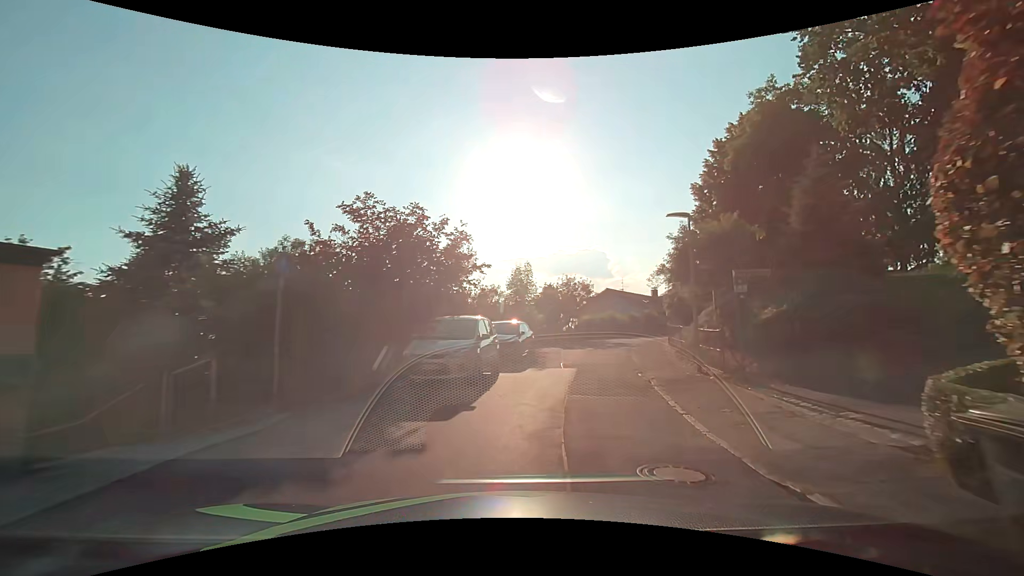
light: Day
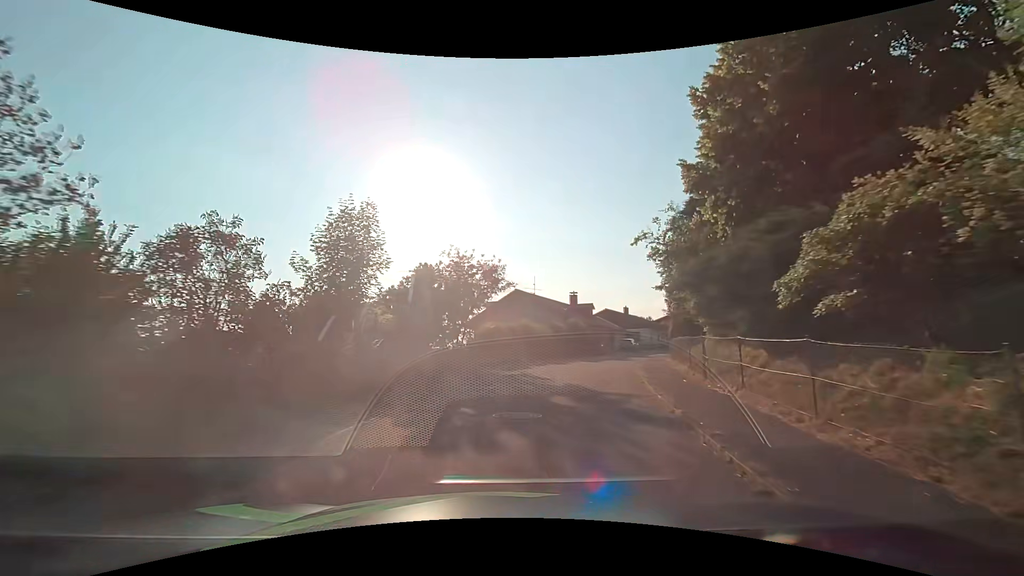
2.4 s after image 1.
(+2.5, +19.5) m; +11°
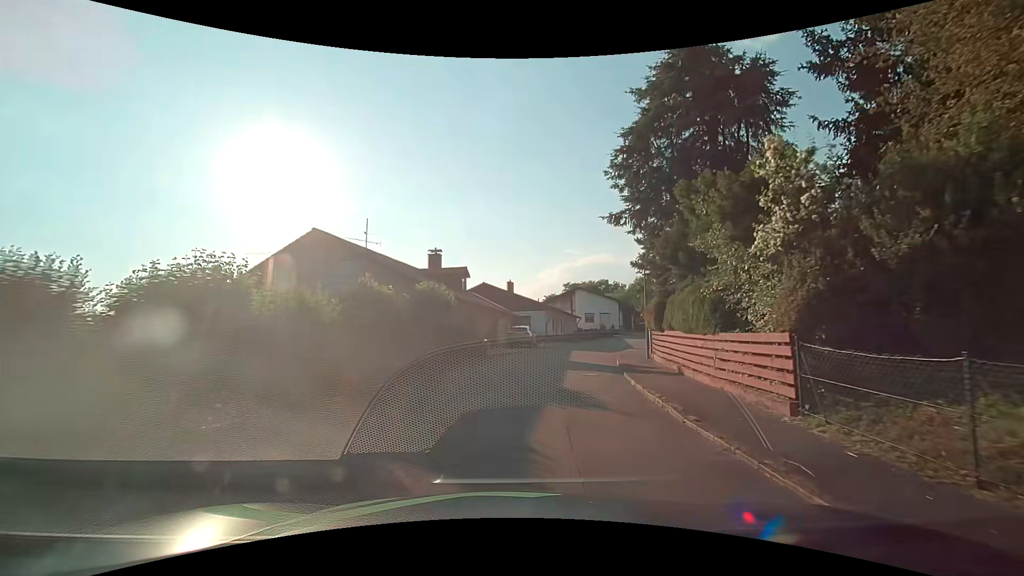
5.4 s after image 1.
(+3.5, +23.9) m; +16°
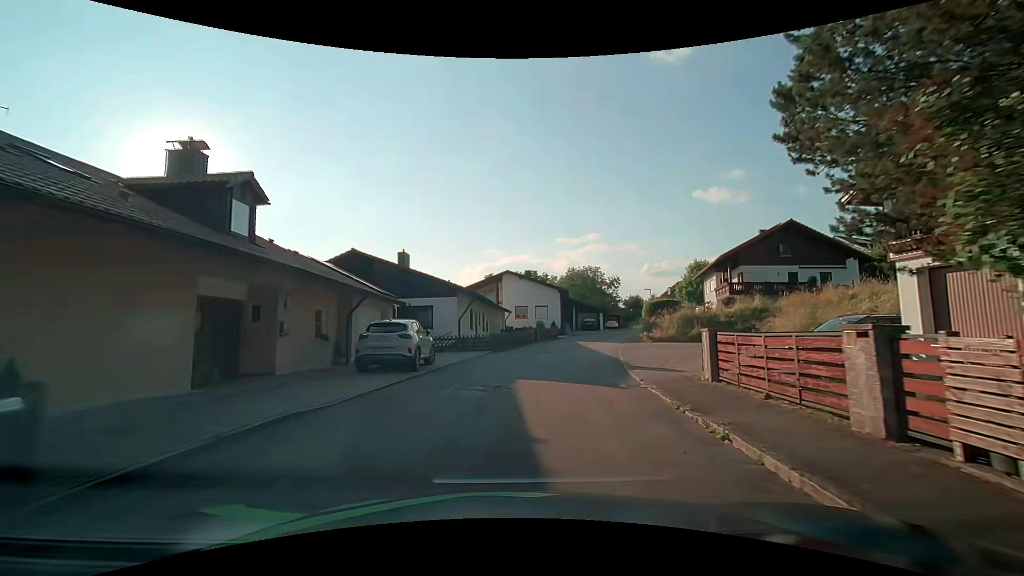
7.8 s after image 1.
(+1.5, +20.0) m; +8°
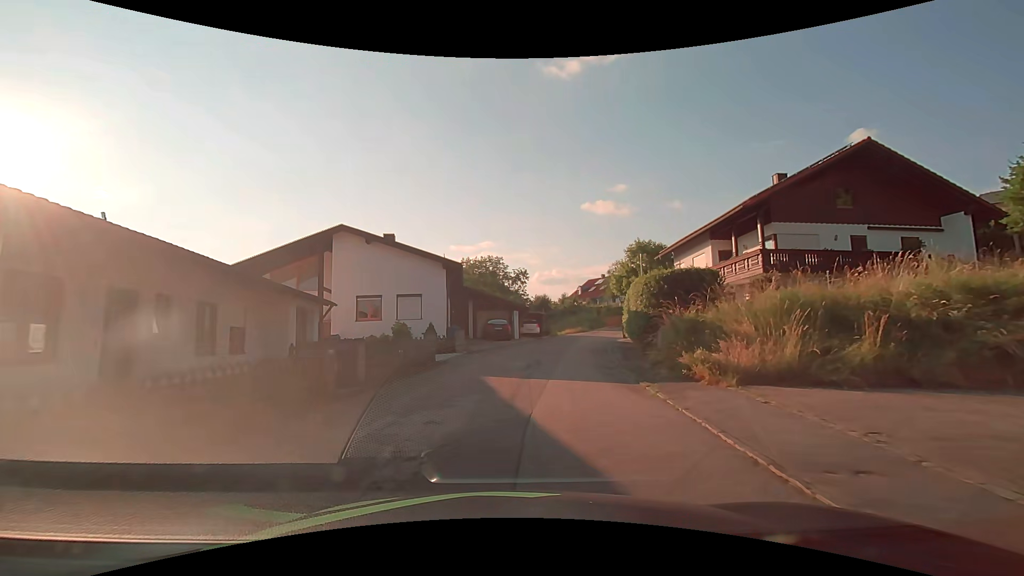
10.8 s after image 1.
(+2.8, +25.2) m; +13°
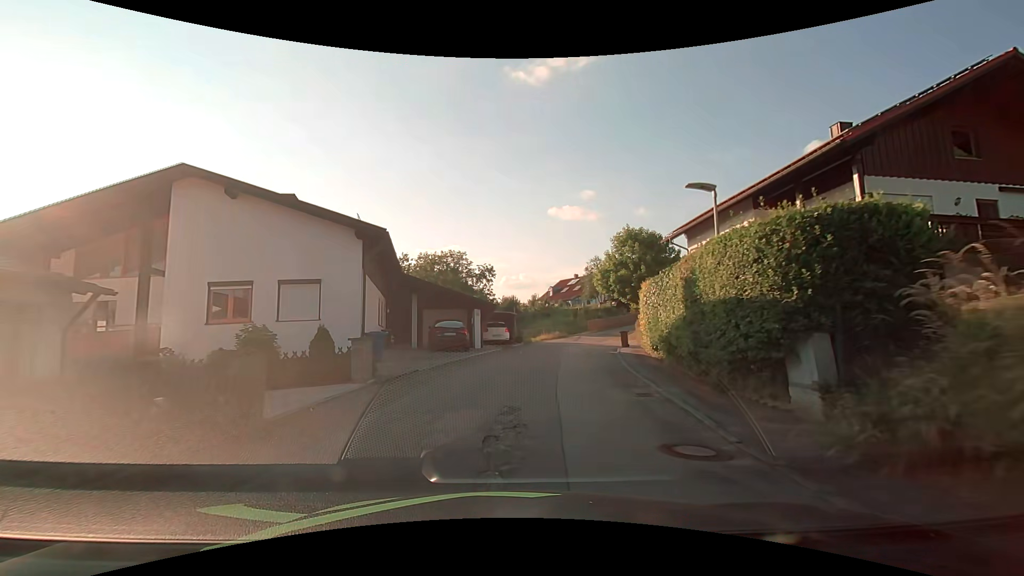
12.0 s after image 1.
(+0.3, +10.2) m; +4°
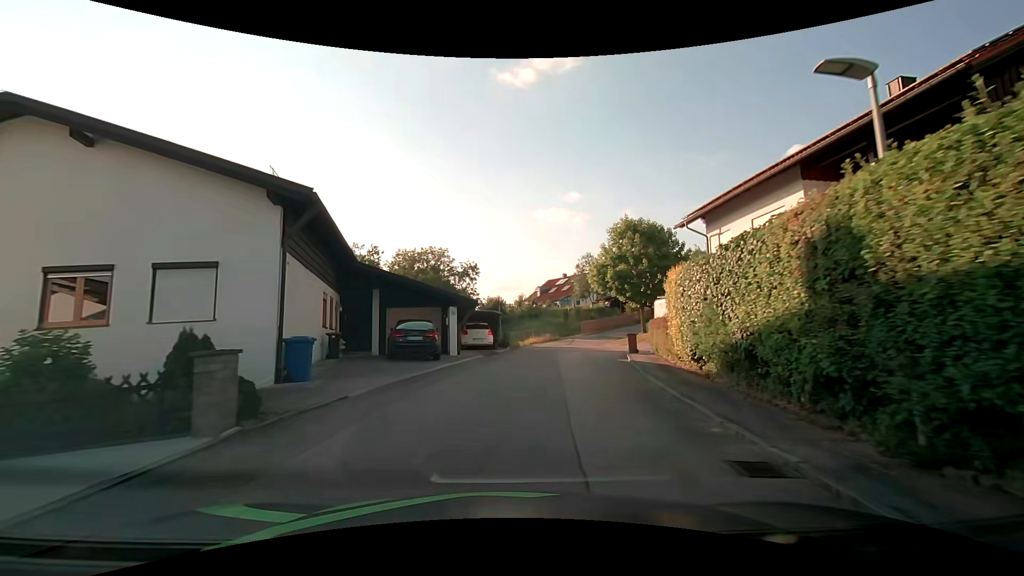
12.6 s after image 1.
(+0.1, +5.0) m; +1°
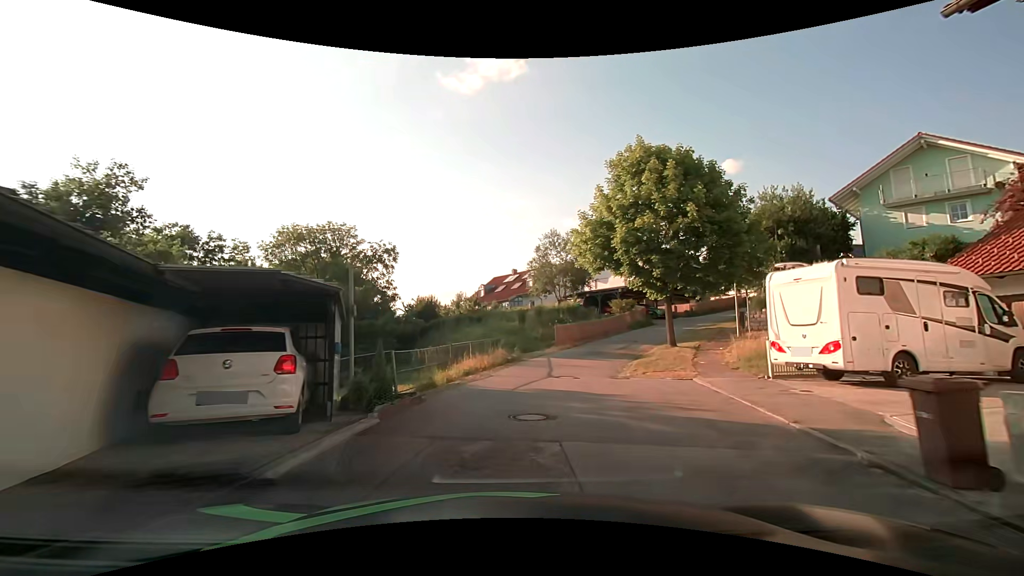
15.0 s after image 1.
(+1.0, +18.9) m; +6°
(+1, +10) (+3, +20) (+7, +29) (+13, +37) (+20, +44) (+27, +51) (+30, +60) (+29, +70) (+24, +79) (+18, +87) m
